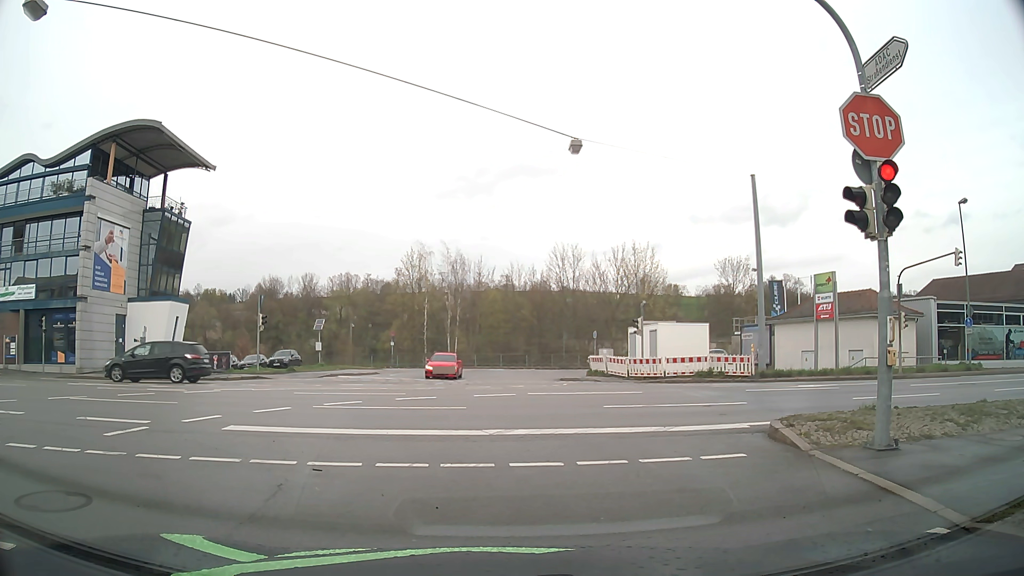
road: tertiary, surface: asphalt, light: Day
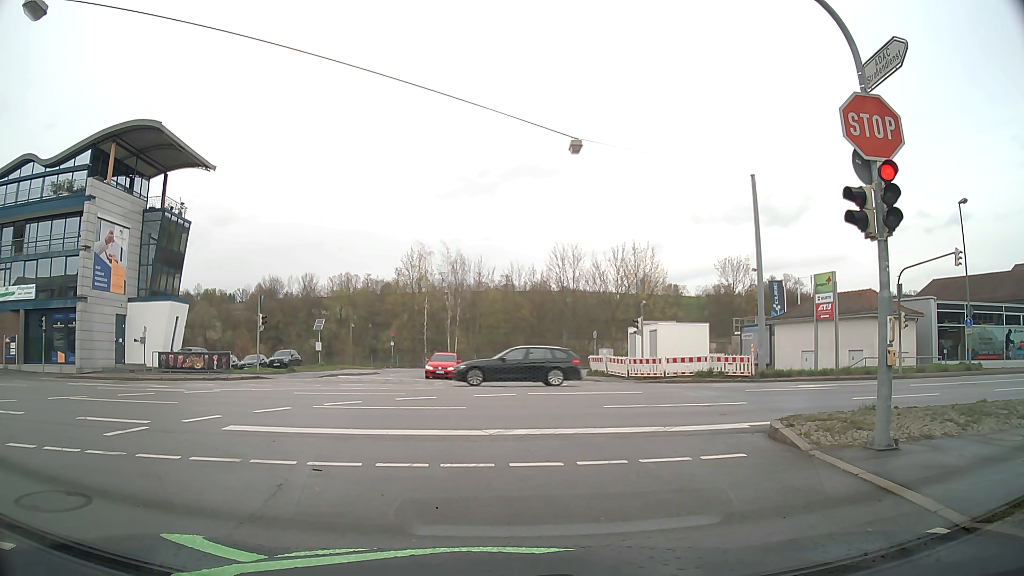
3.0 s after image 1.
(0.0, 0.0) m; 0°
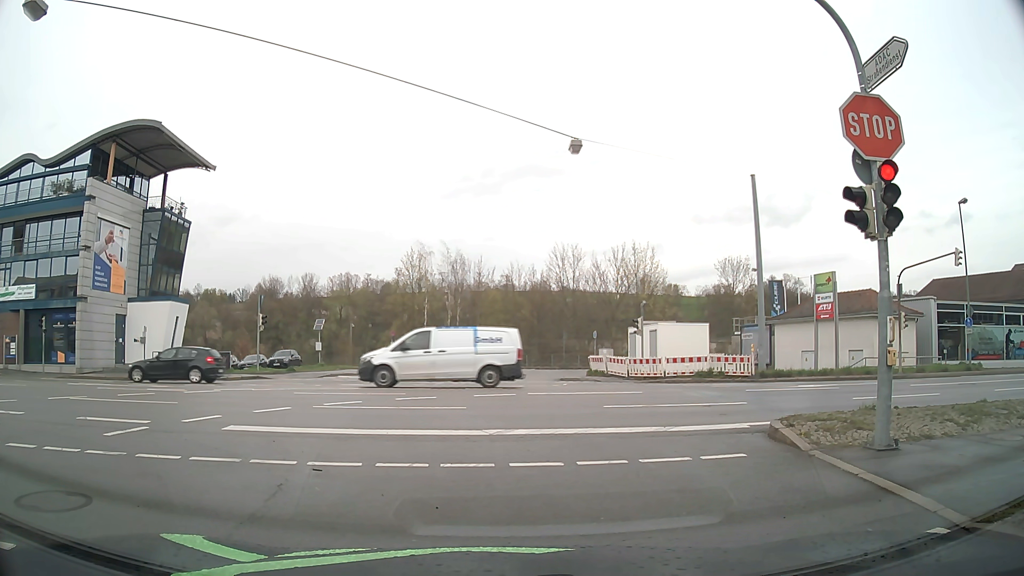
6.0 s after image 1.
(0.0, 0.0) m; 0°
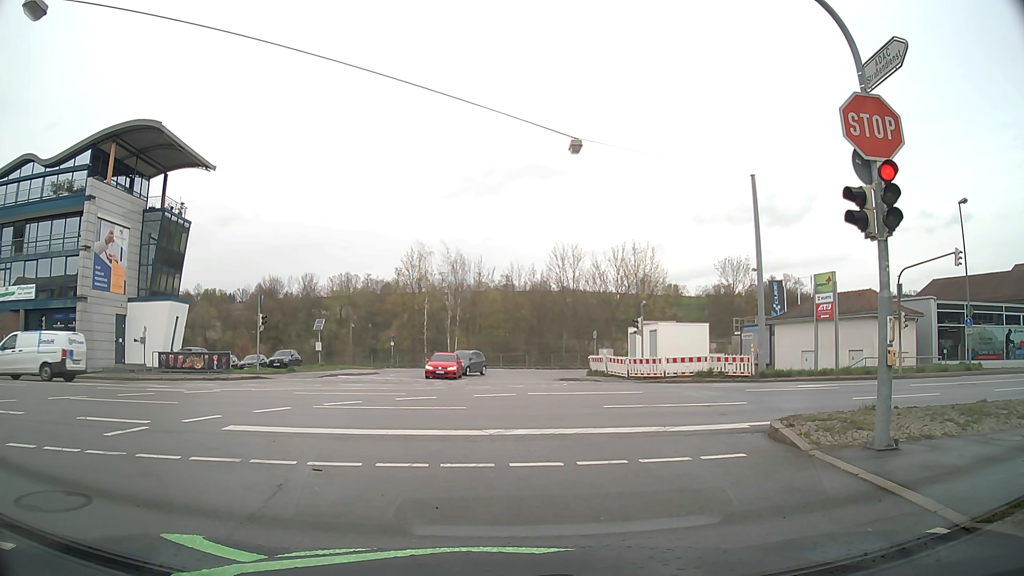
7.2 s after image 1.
(0.0, 0.0) m; 0°
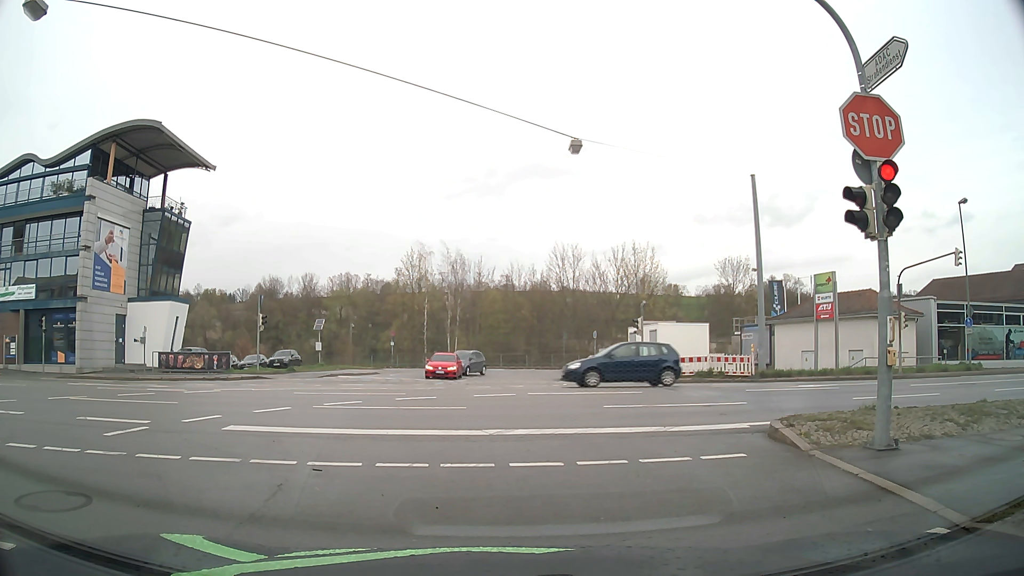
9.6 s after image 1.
(0.0, 0.0) m; 0°
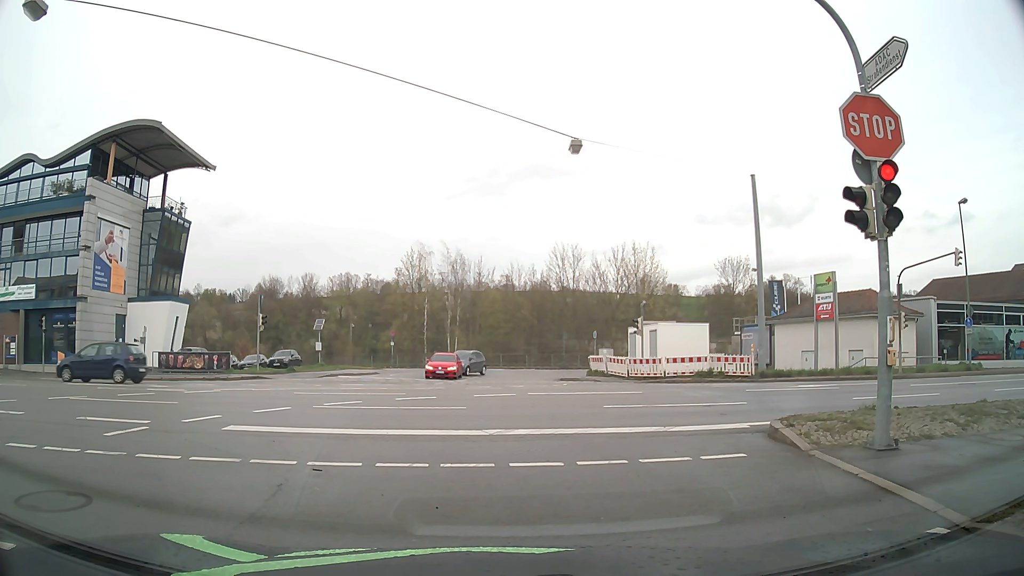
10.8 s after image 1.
(0.0, 0.0) m; 0°
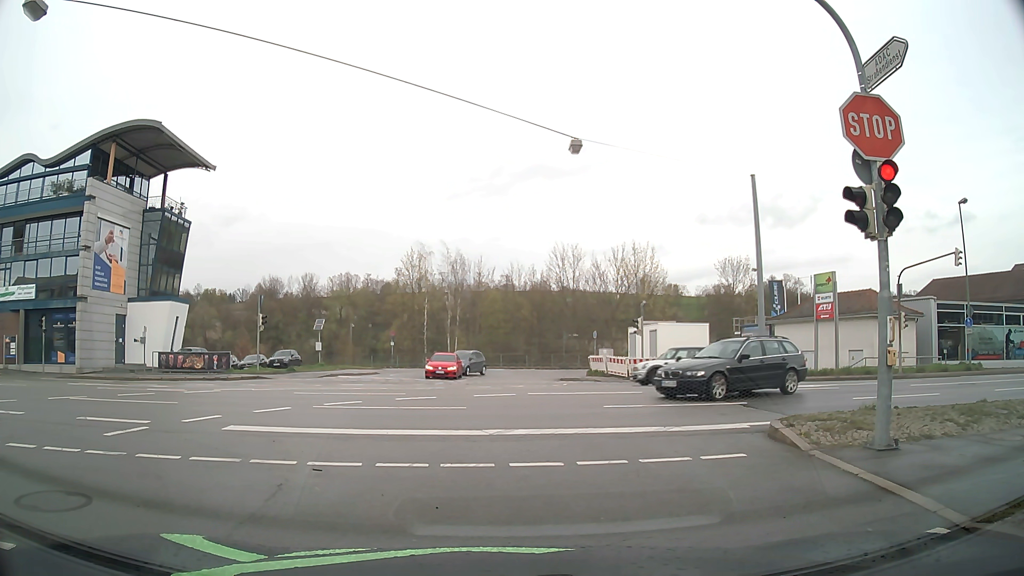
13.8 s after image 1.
(0.0, 0.0) m; 0°
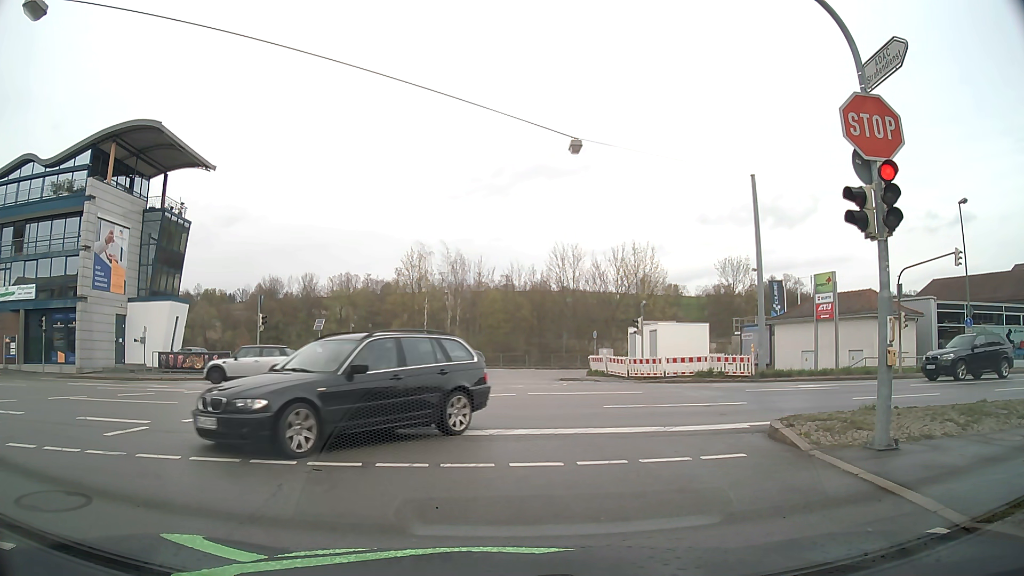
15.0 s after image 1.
(0.0, 0.0) m; 0°
(-1, +10) (-3, +20) (-11, +25) (-21, +25) (-31, +25) (-41, +24) (-51, +23) (-61, +23) (-71, +22) (-81, +22) m
